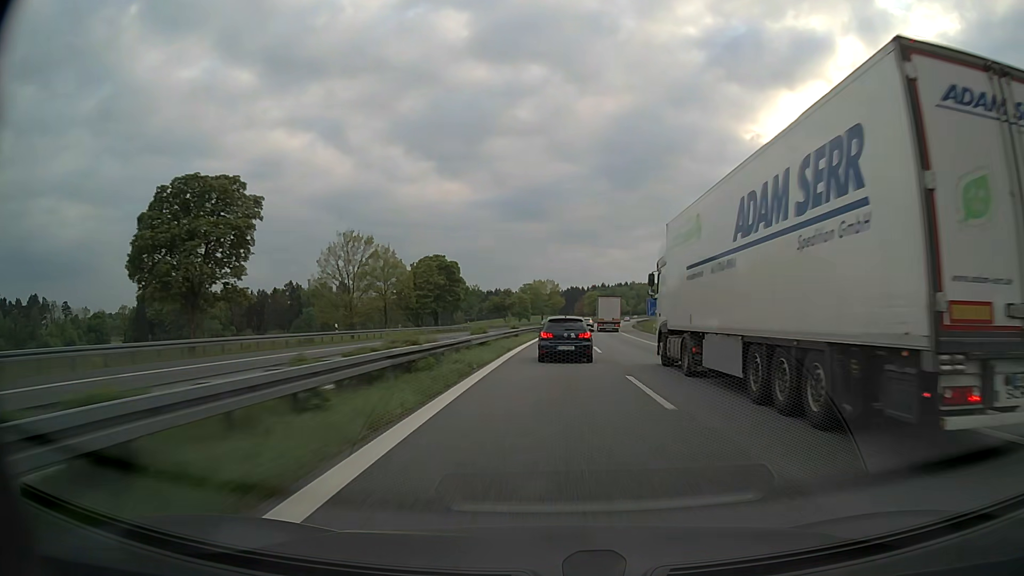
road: motorway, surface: asphalt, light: Day
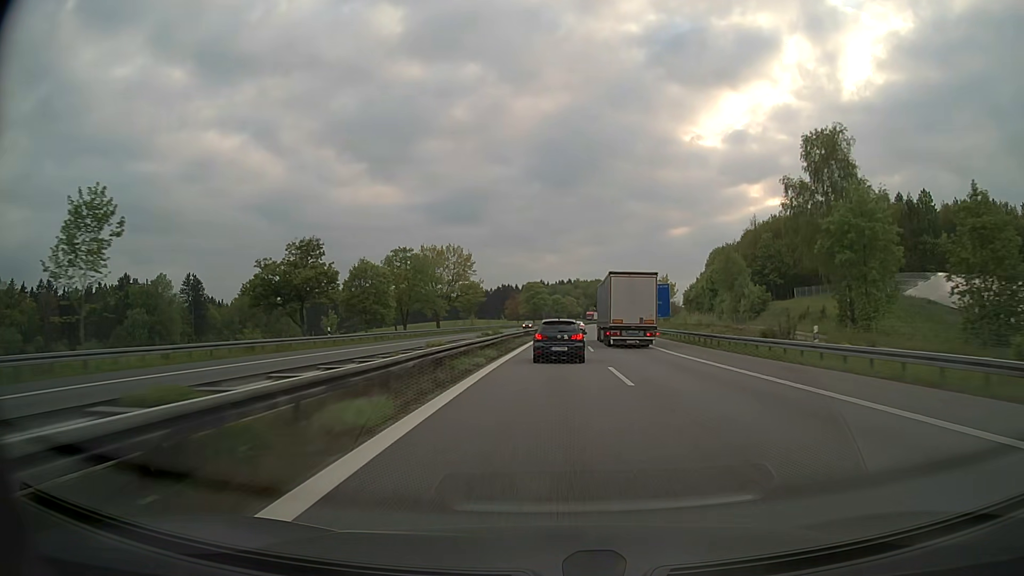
(+5.3, +103.9) m; +6°
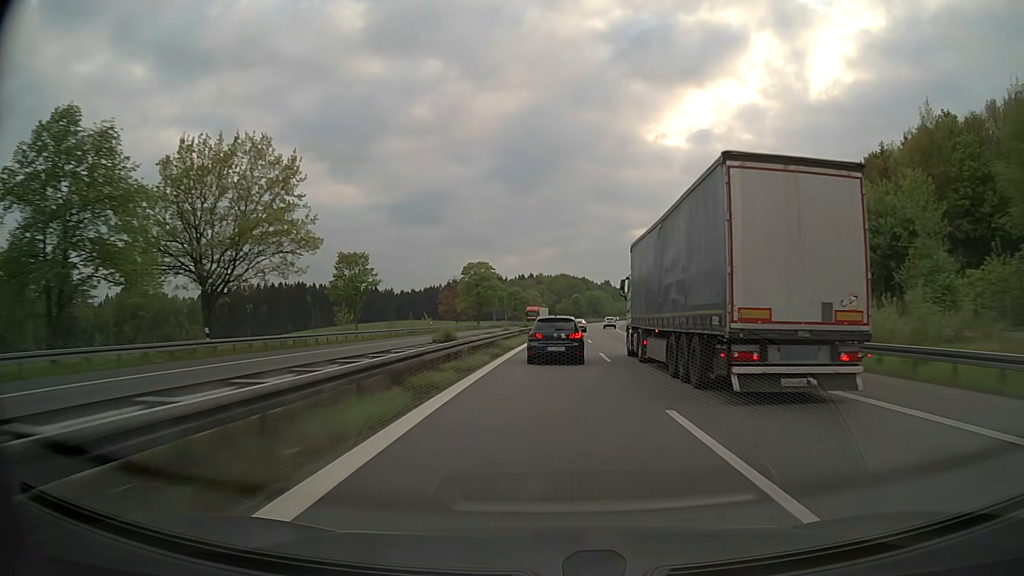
(+1.9, +65.2) m; +3°
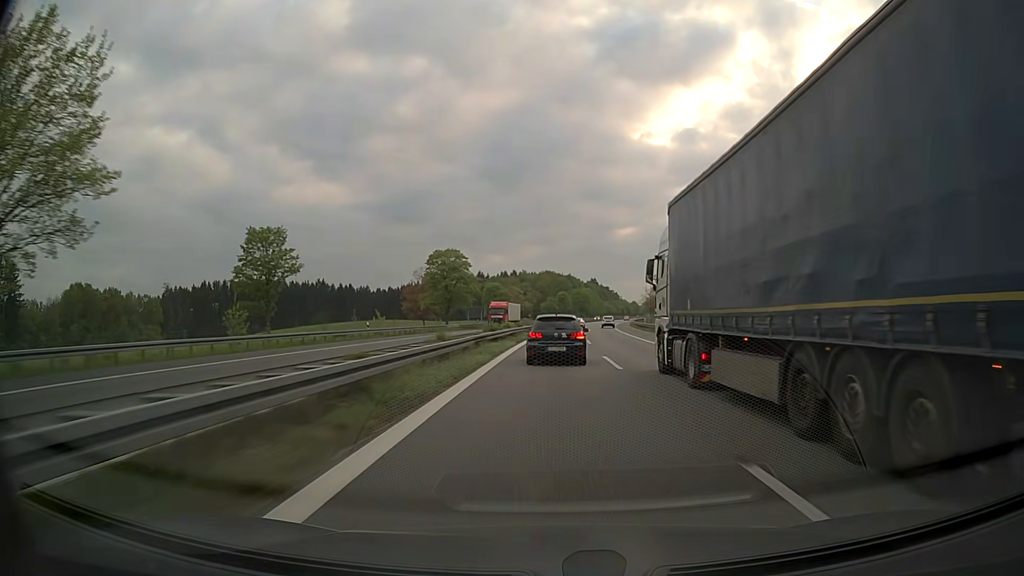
(+0.2, +21.8) m; +1°
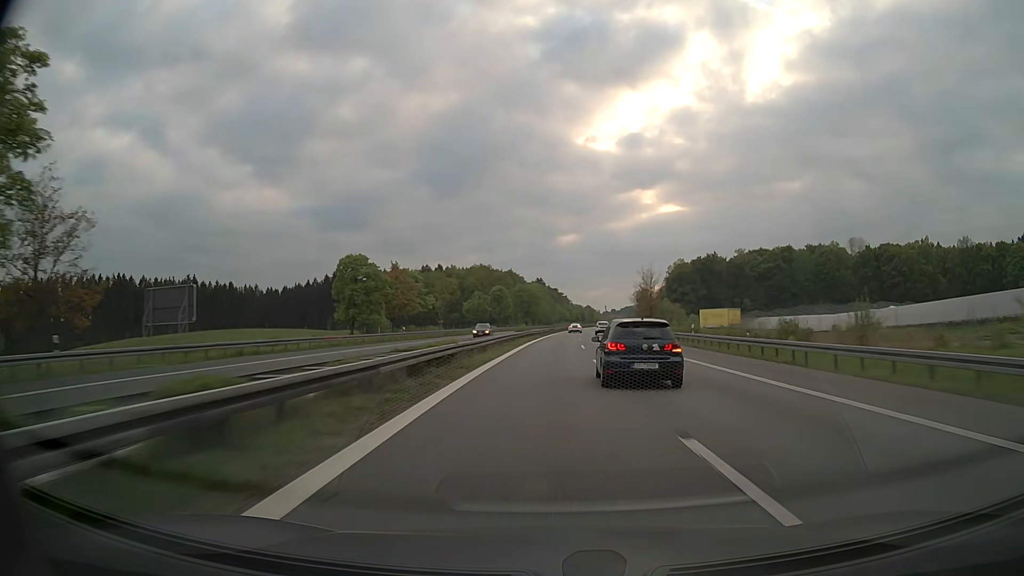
(+3.9, +88.8) m; +5°
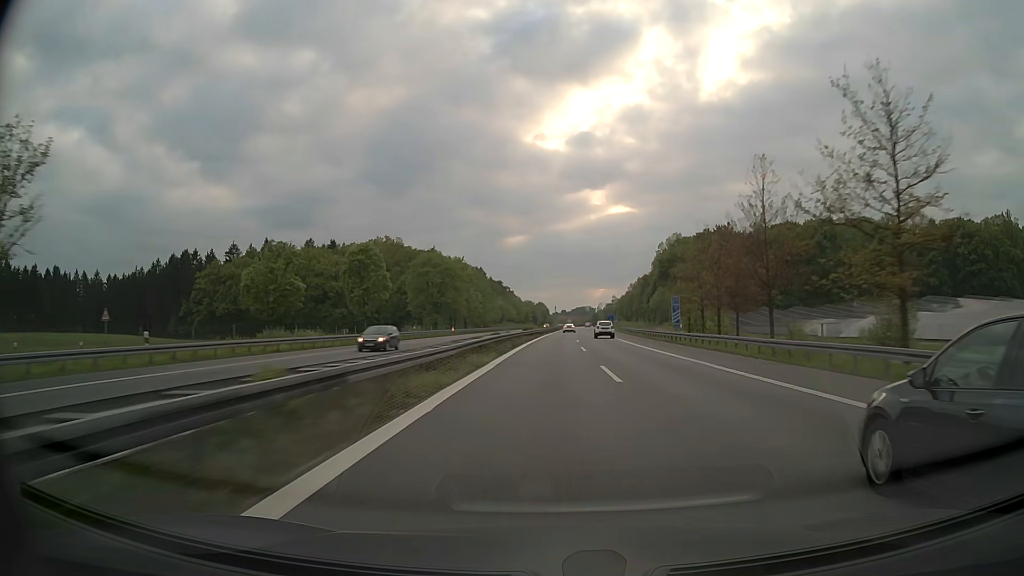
(+3.7, +94.5) m; +4°
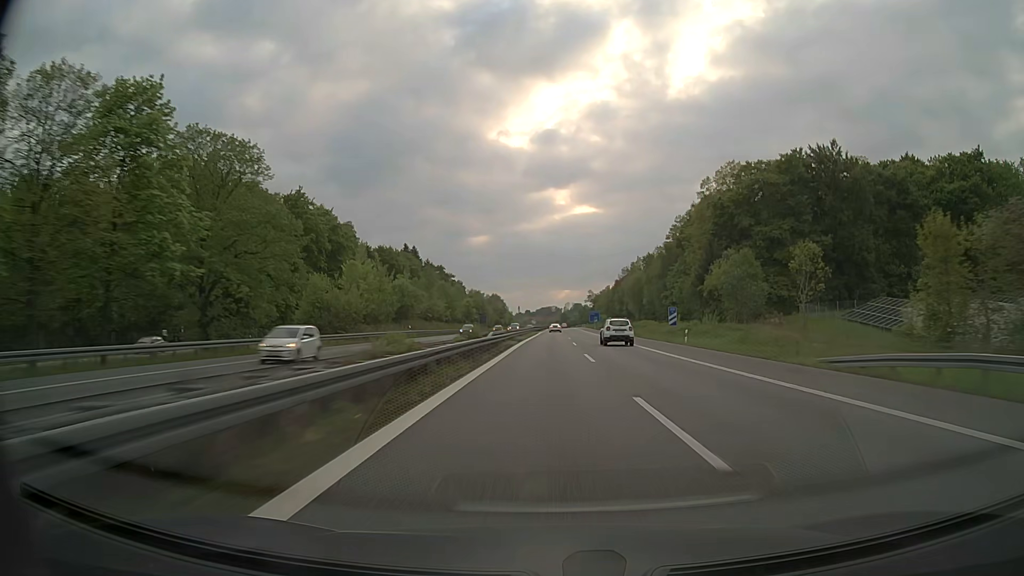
(+3.0, +99.4) m; +3°
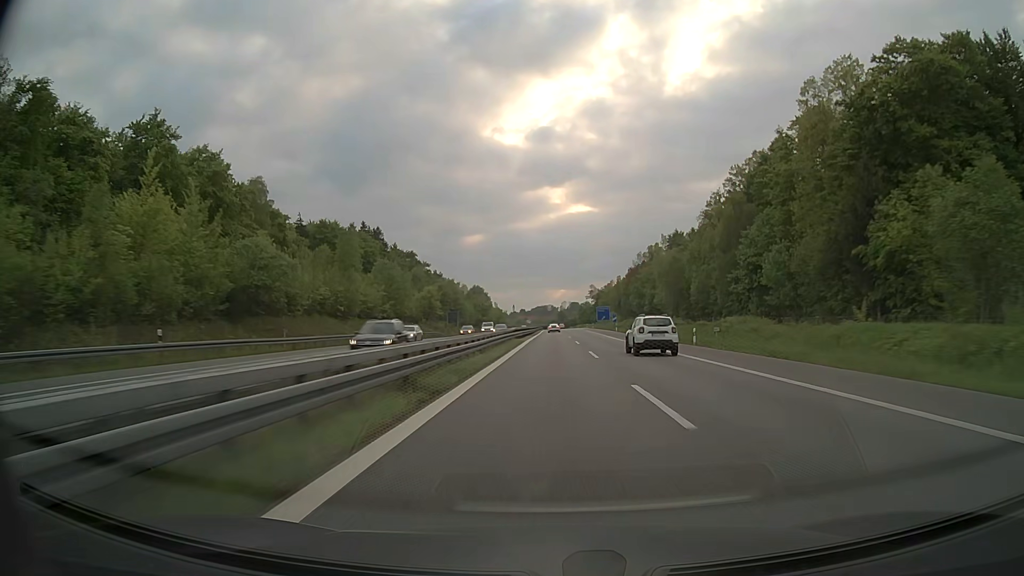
(+0.2, +51.4) m; 0°
(0, +10) (0, +20) (0, +30) (0, +40) (0, +50) (0, +60) (0, +70) (+1, +80) (+1, +90) (+1, +100) m
